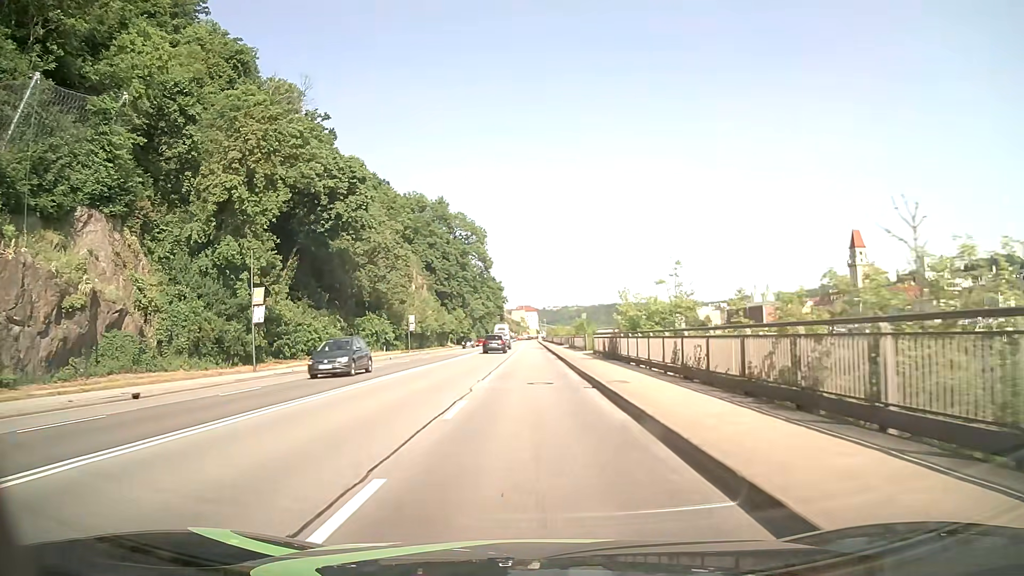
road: primary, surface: asphalt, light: Day
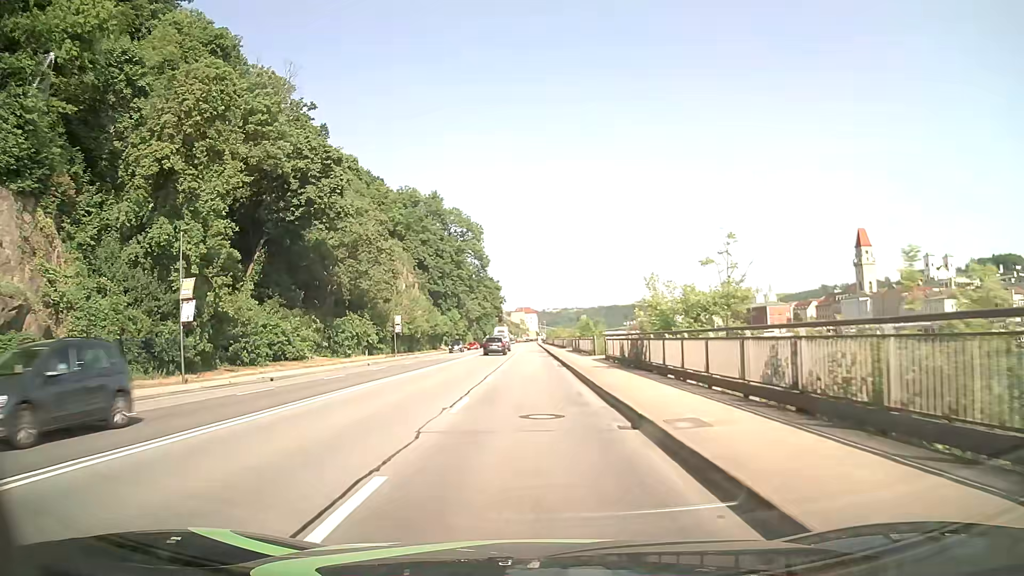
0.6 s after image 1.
(0.0, +7.6) m; 0°
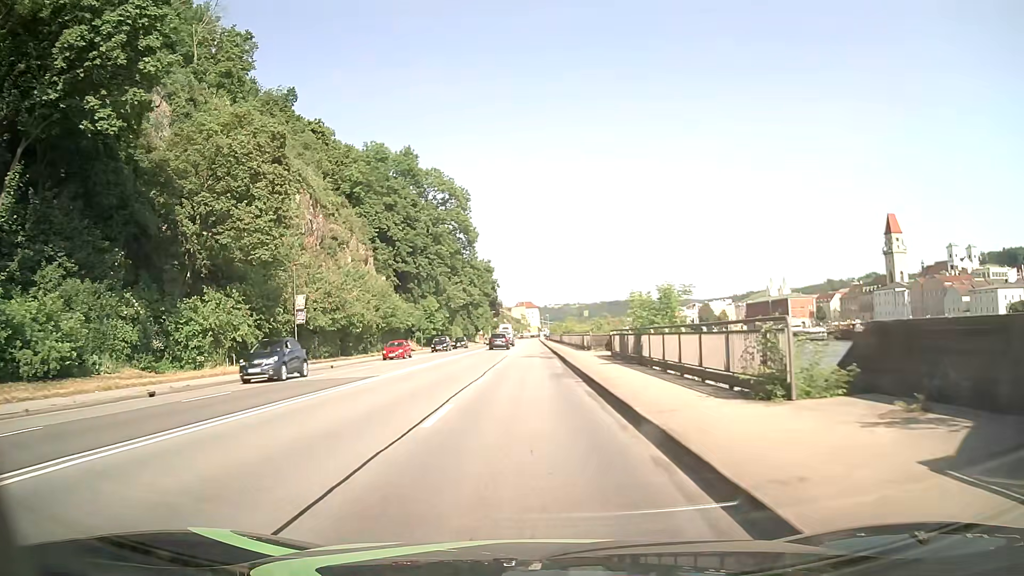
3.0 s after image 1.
(+0.1, +30.6) m; 0°
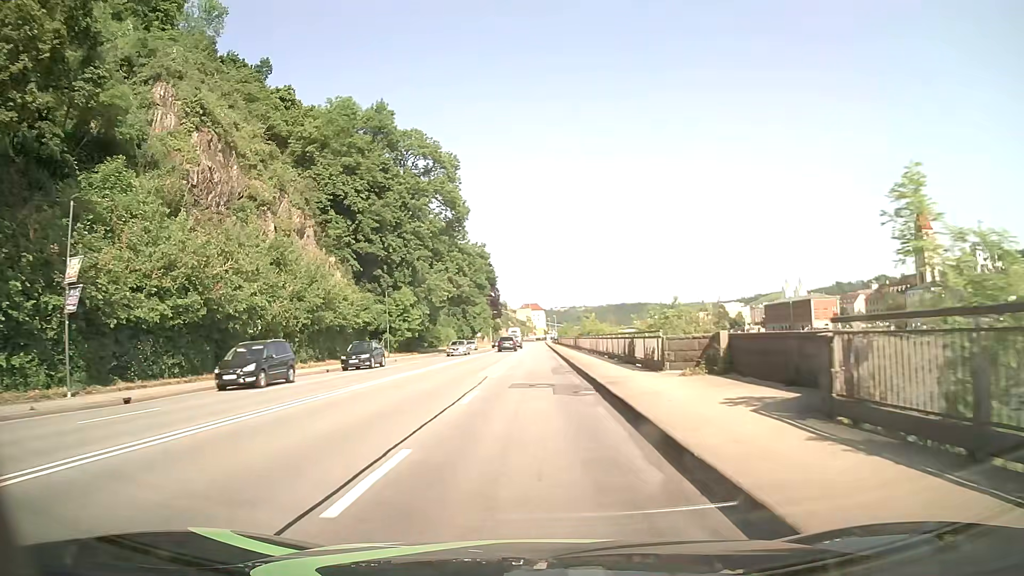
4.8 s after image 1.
(-0.2, +22.9) m; -1°
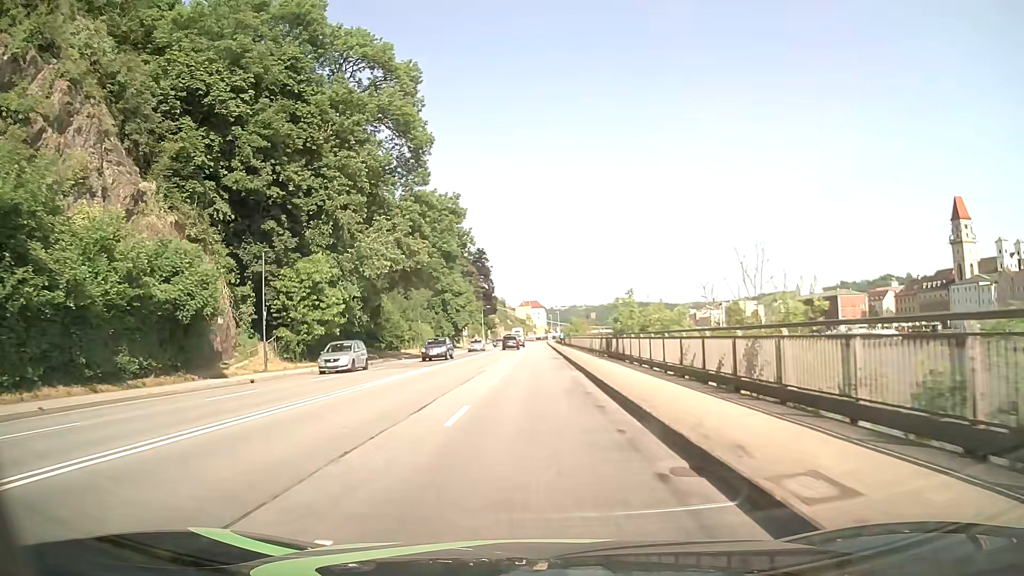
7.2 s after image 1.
(0.0, +30.5) m; 0°
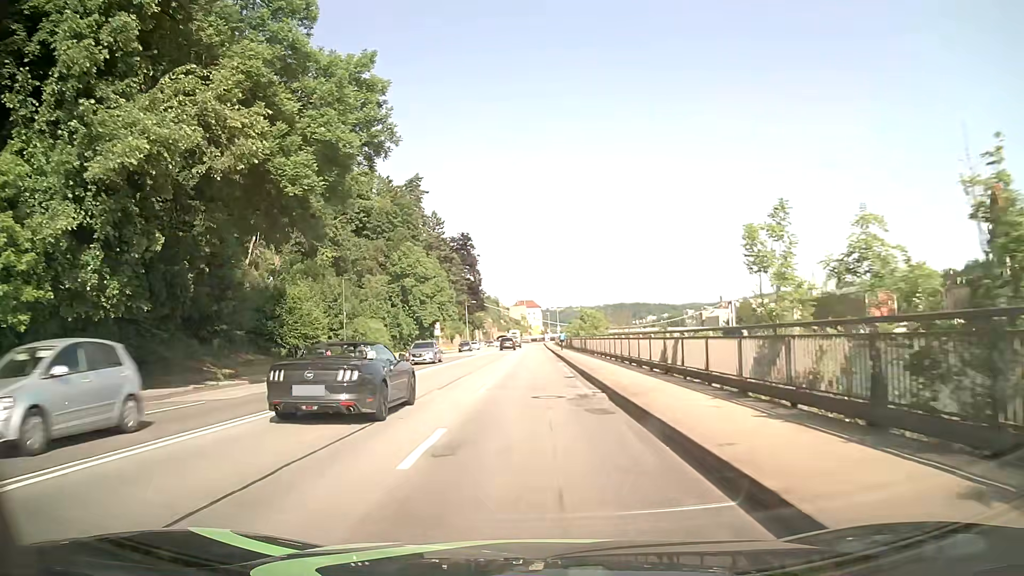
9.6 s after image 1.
(+0.2, +30.5) m; 0°
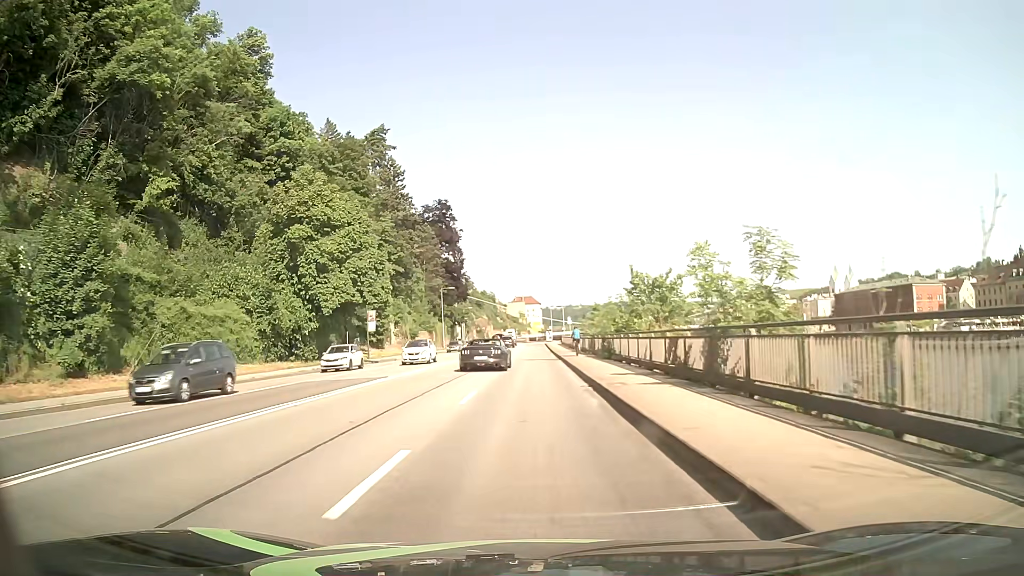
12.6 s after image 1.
(+0.1, +38.0) m; 0°
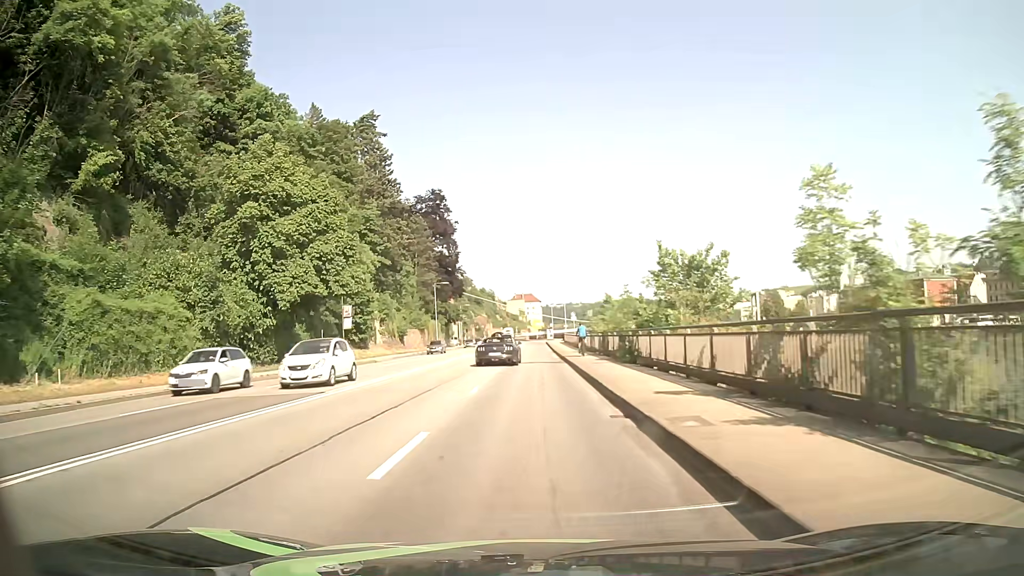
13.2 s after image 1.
(0.0, +7.6) m; 0°
(0, +10) (0, +20) (0, +30) (0, +40) (0, +50) (0, +60) (0, +70) (0, +80) (-1, +90) (-1, +100) m
